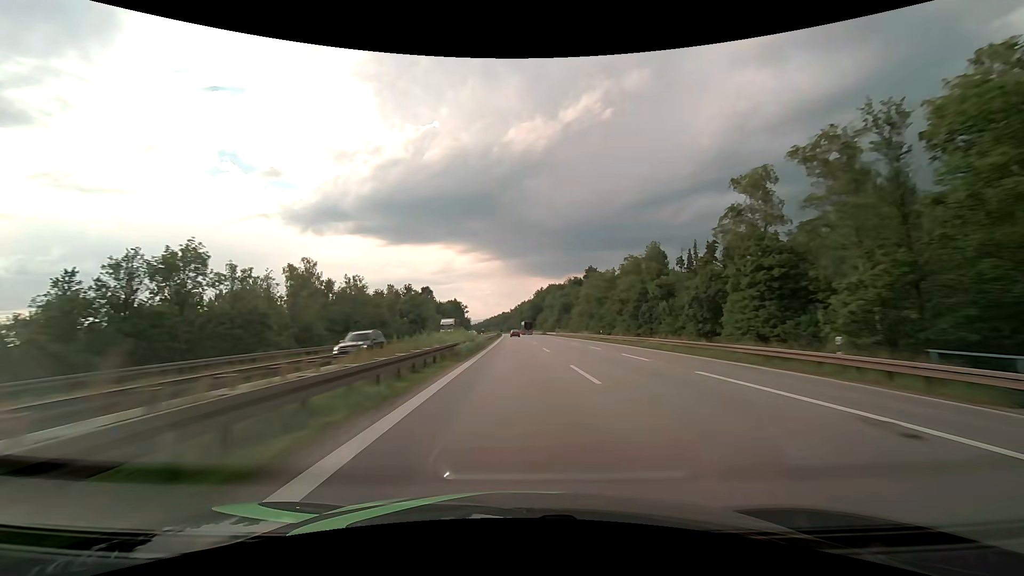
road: motorway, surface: asphalt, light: Day
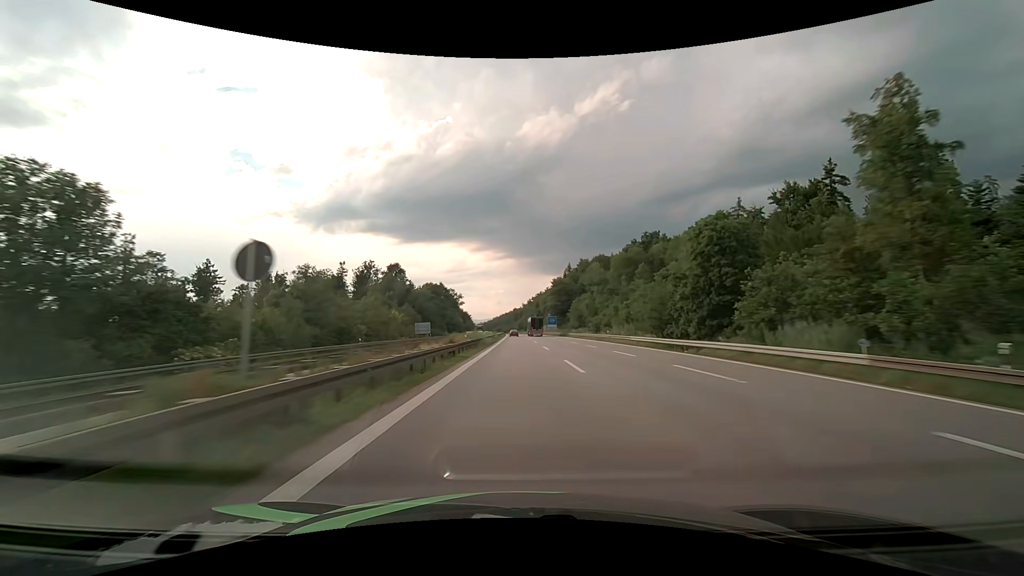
(-1.4, +105.0) m; -1°
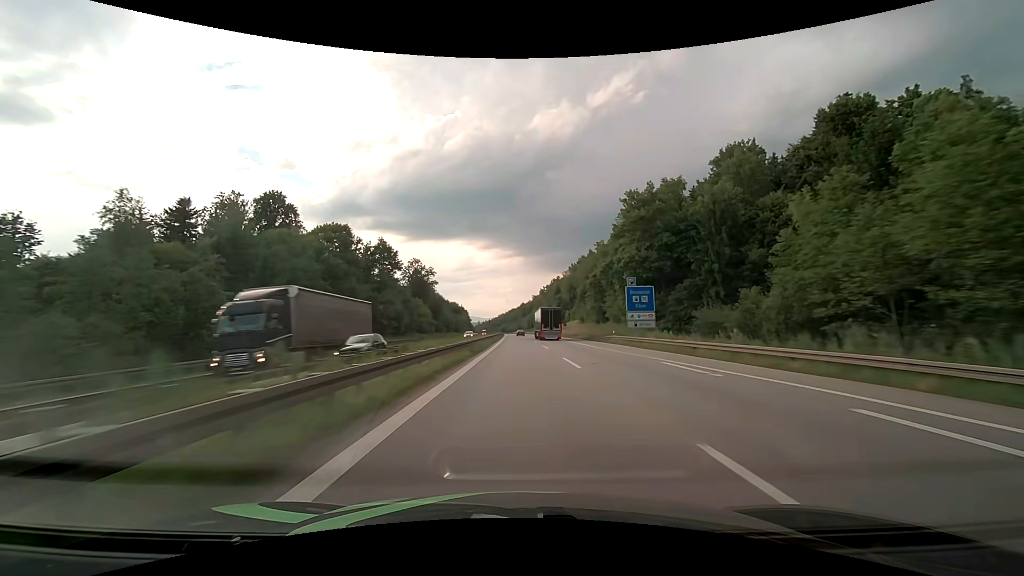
(-0.9, +105.9) m; -1°
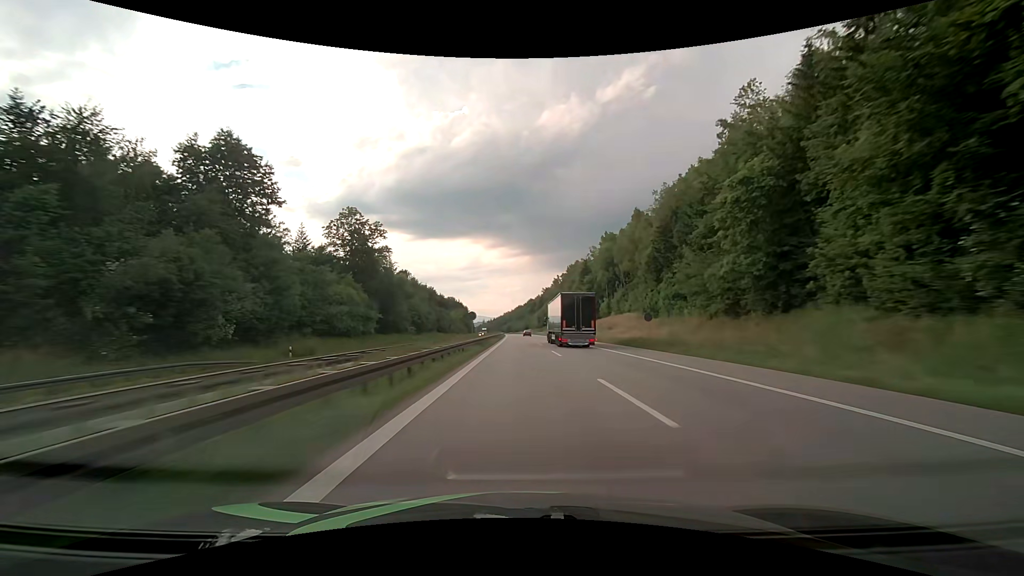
(-0.4, +64.0) m; -1°
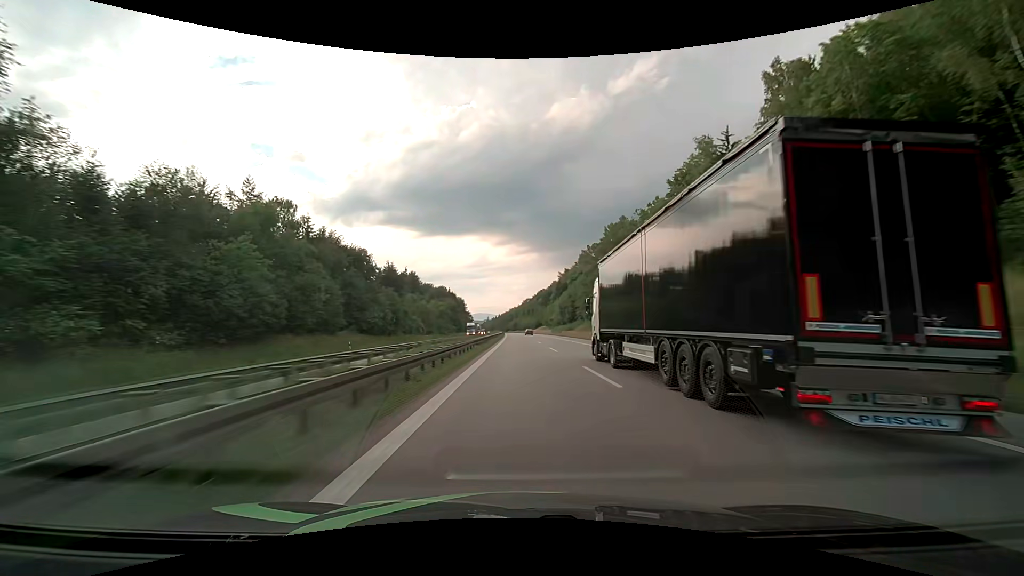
(-1.0, +85.6) m; -1°
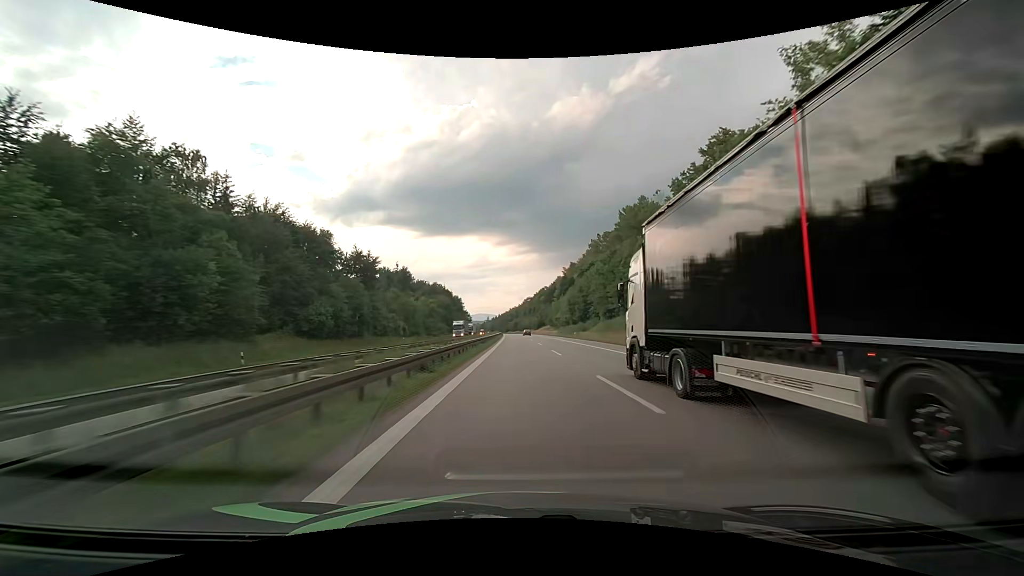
(0.0, +21.4) m; 0°
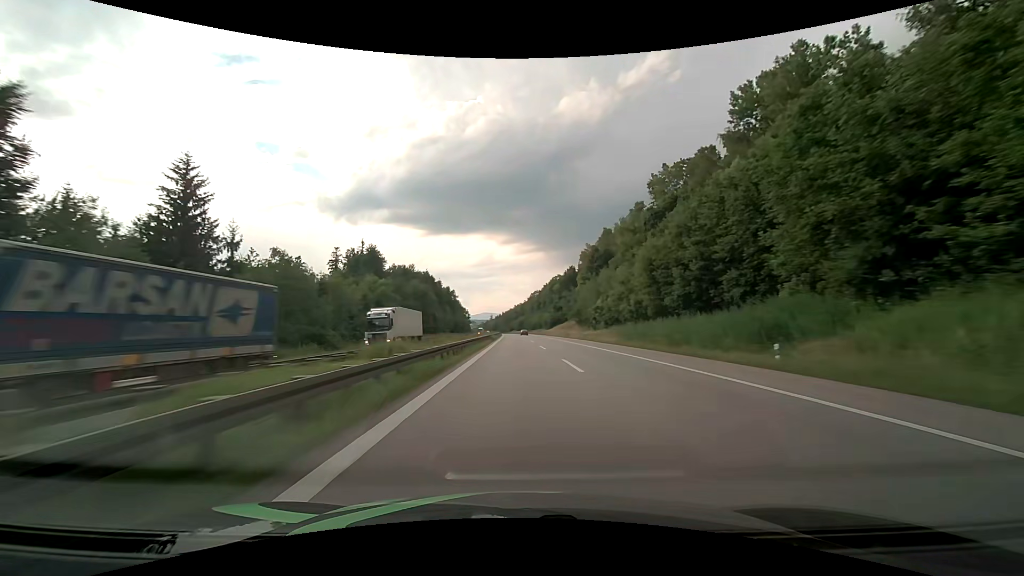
(-0.4, +64.4) m; -1°
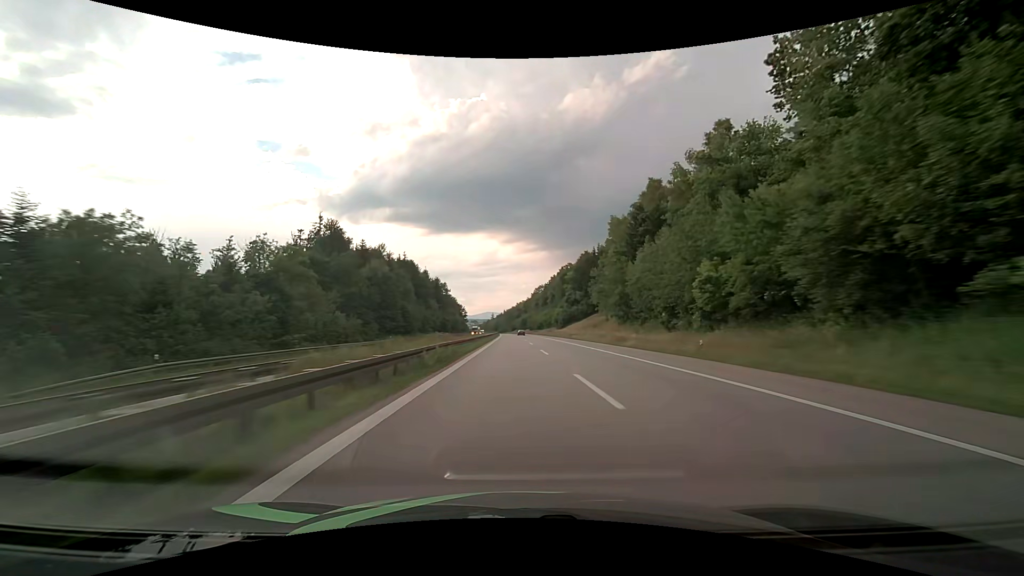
(-0.1, +42.9) m; 0°
(0, +10) (0, +20) (0, +30) (0, +40) (0, +50) (0, +60) (0, +70) (0, +80) (0, +90) (0, +100) m
